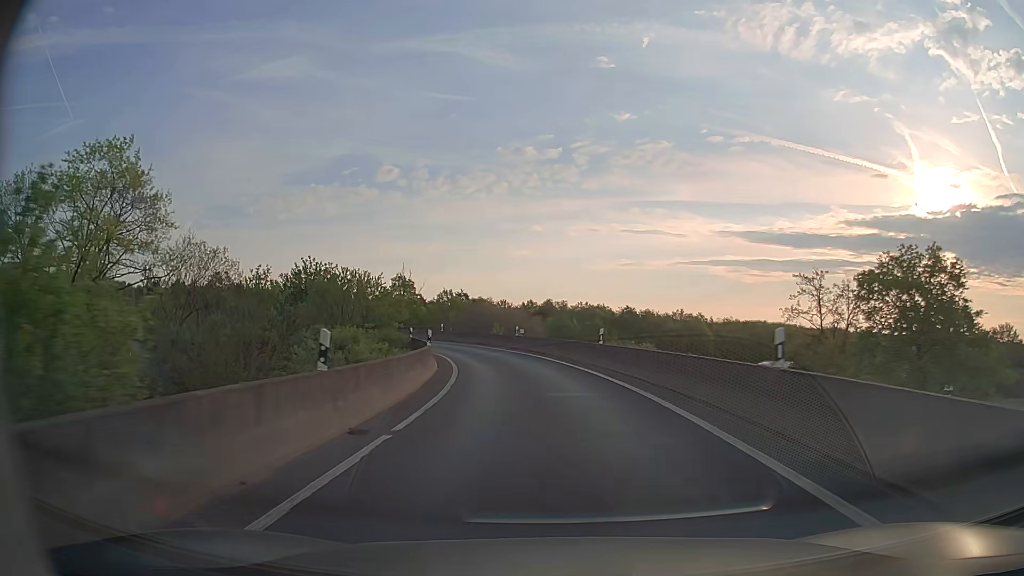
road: motorway_link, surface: asphalt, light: Day
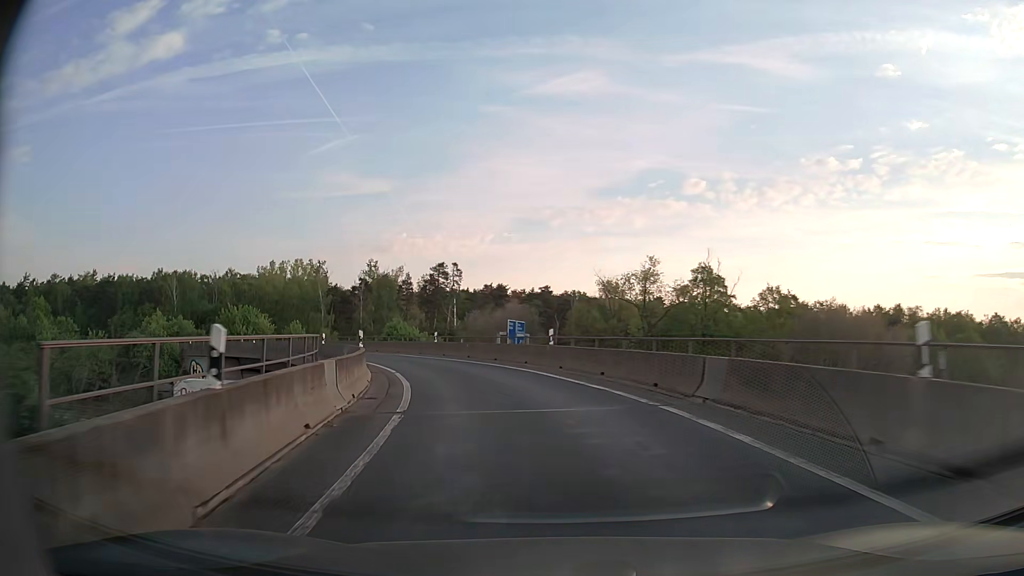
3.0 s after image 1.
(-8.9, +48.3) m; -26°
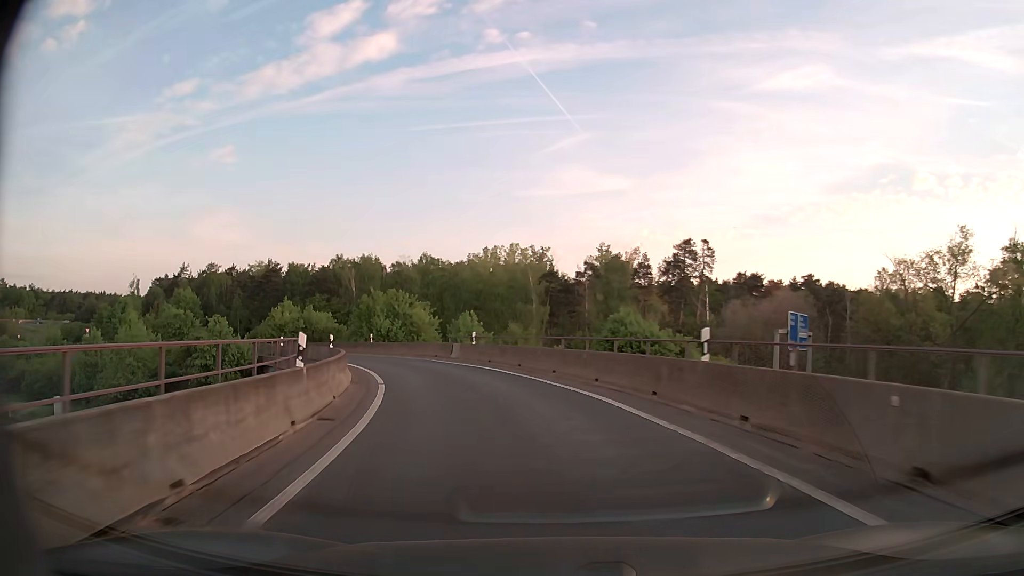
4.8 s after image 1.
(-4.8, +27.6) m; -20°
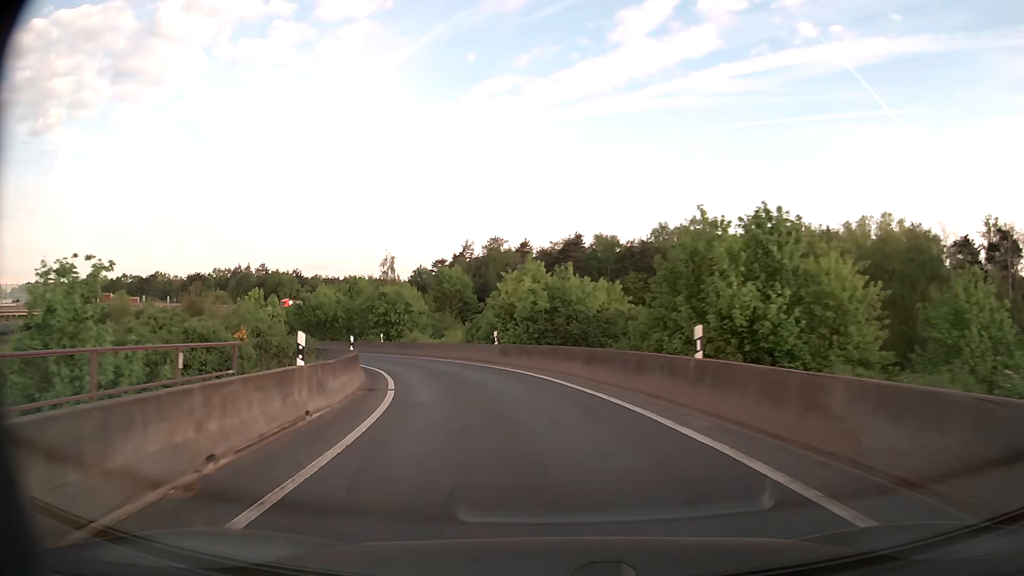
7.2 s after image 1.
(-9.1, +35.2) m; -29°
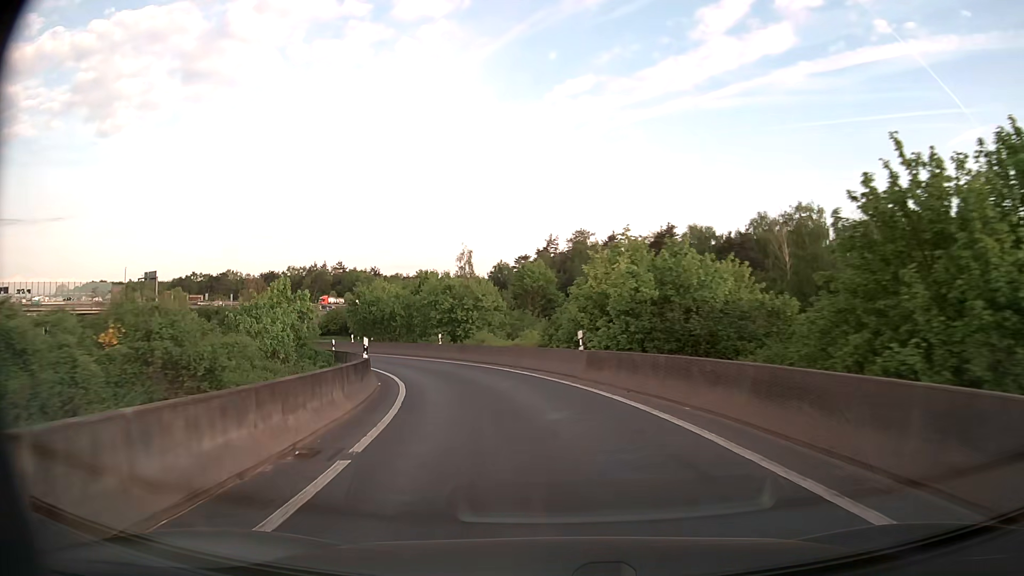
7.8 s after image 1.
(-0.5, +9.2) m; -7°
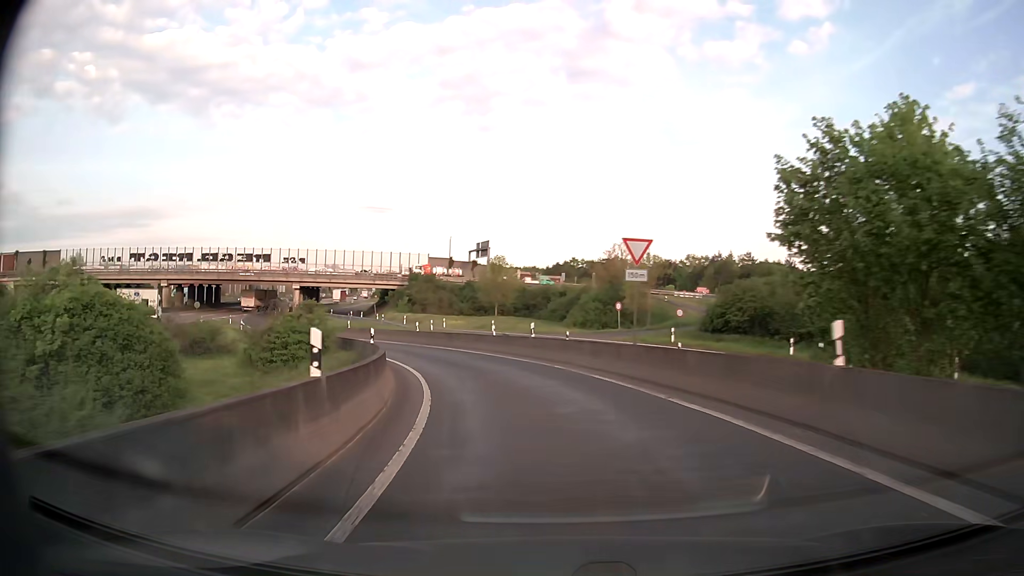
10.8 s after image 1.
(-14.0, +44.4) m; -34°
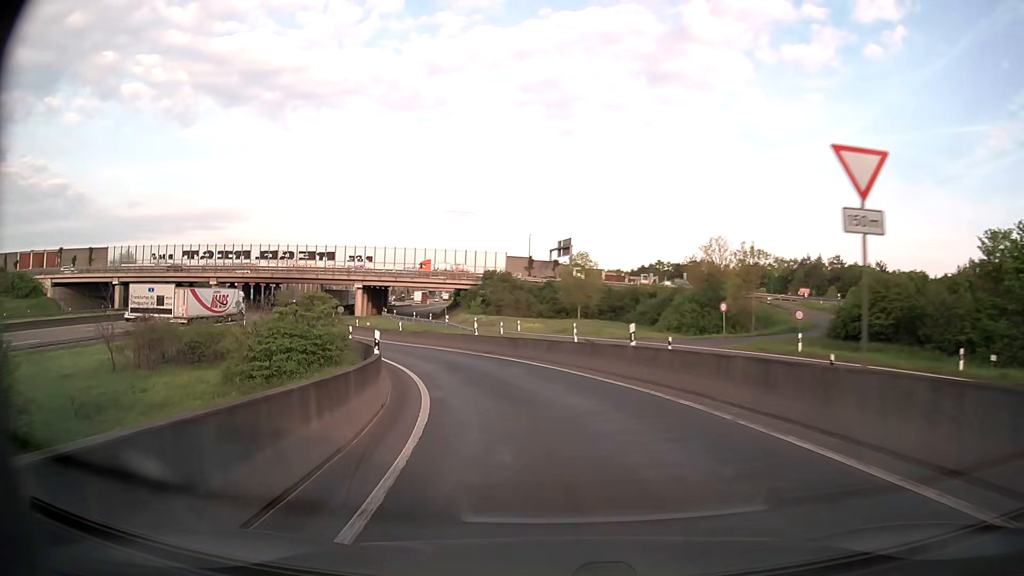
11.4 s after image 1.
(-0.6, +9.7) m; -7°
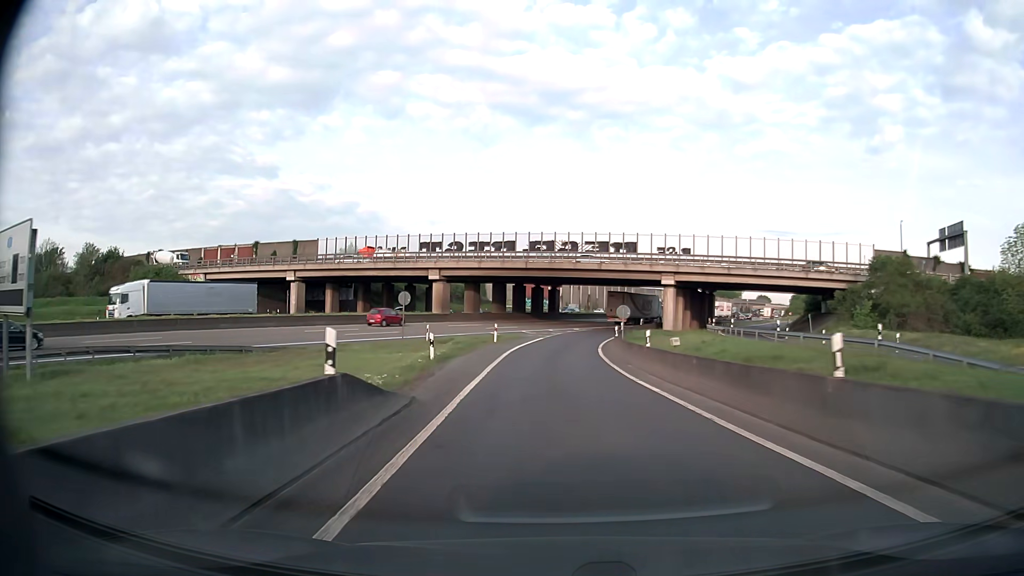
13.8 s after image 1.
(-10.0, +38.5) m; -27°
(0, +10) (0, +20) (-1, +30) (0, +40) (+1, +50) (+3, +60) (+6, +69) (+8, +79) (+12, +88) (+15, +98) m
